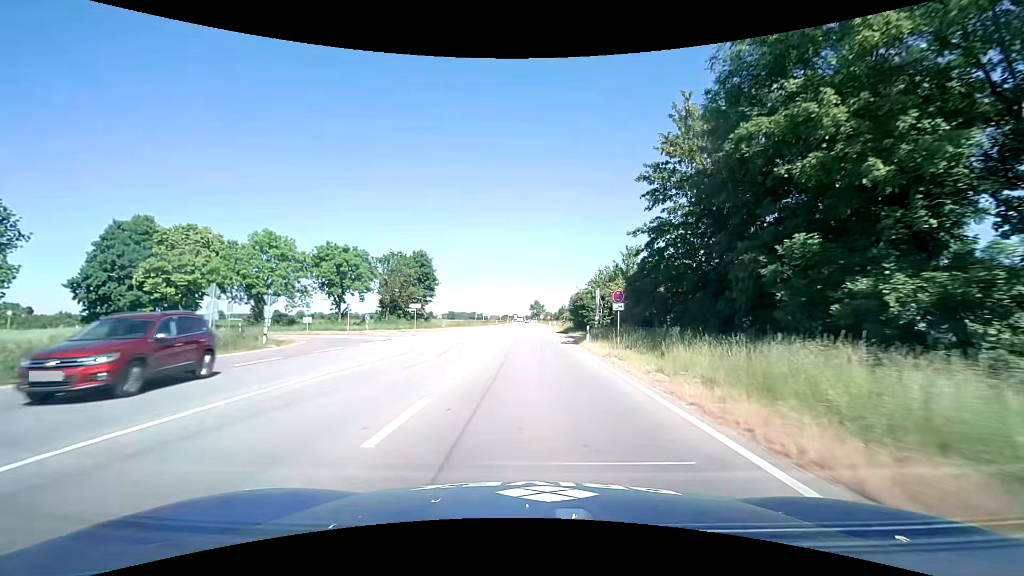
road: primary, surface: asphalt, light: Day
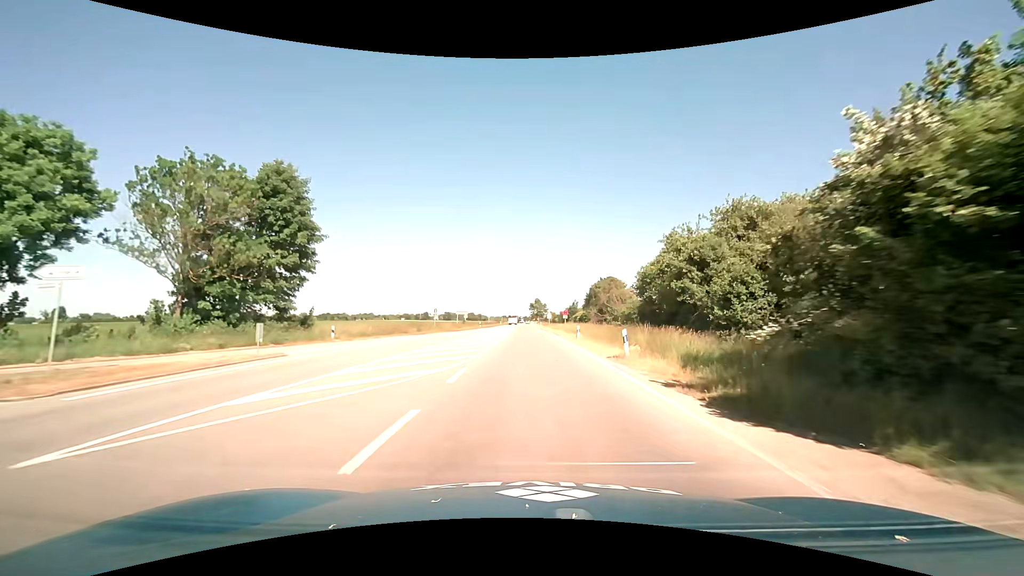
(-0.1, +43.3) m; 0°
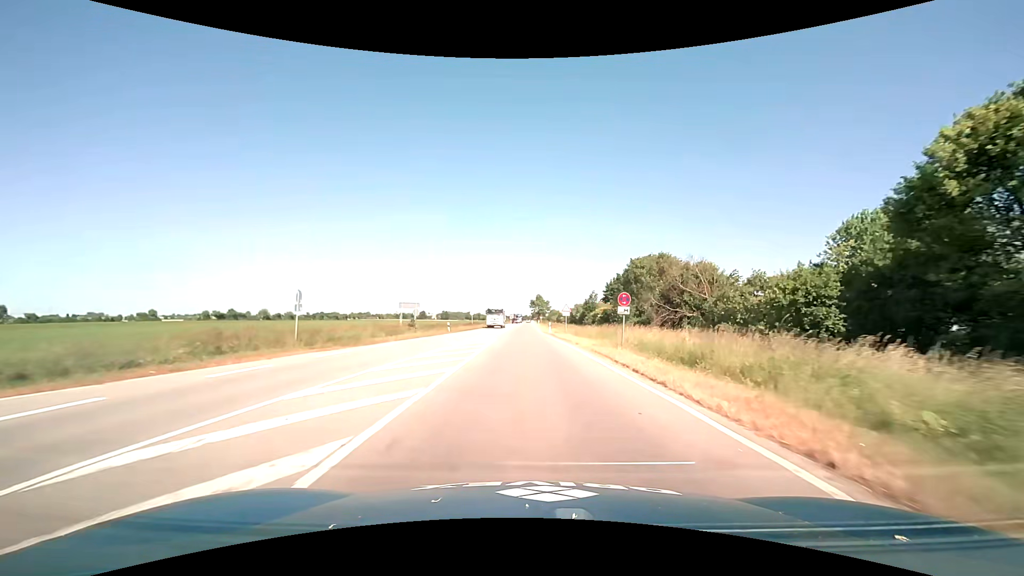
(0.0, +33.7) m; 0°
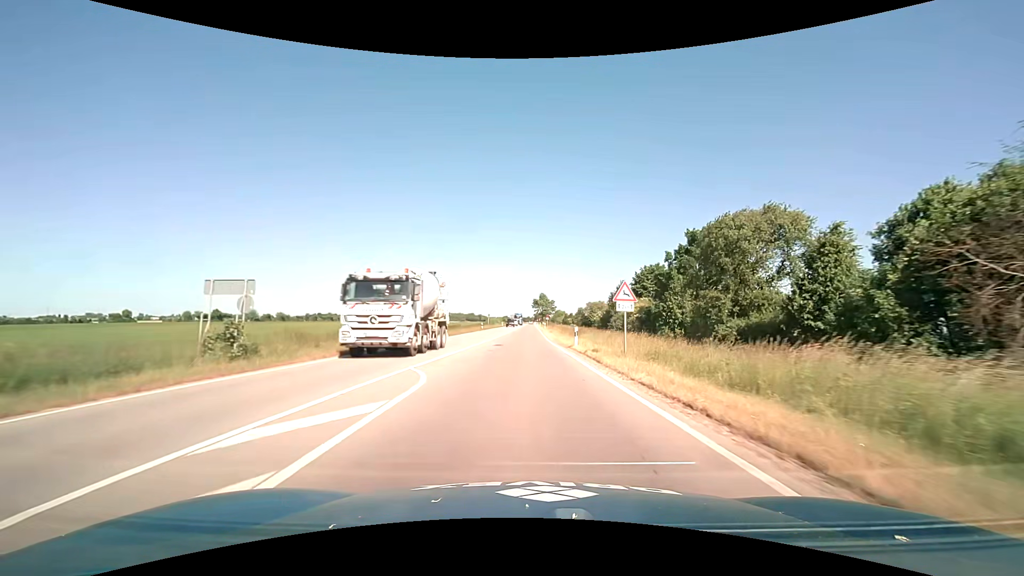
(-0.1, +25.7) m; 0°
(0, +10) (0, +20) (0, +30) (0, +40) (0, +50) (0, +60) (0, +70) (0, +80) (0, +90) (0, +100) m
